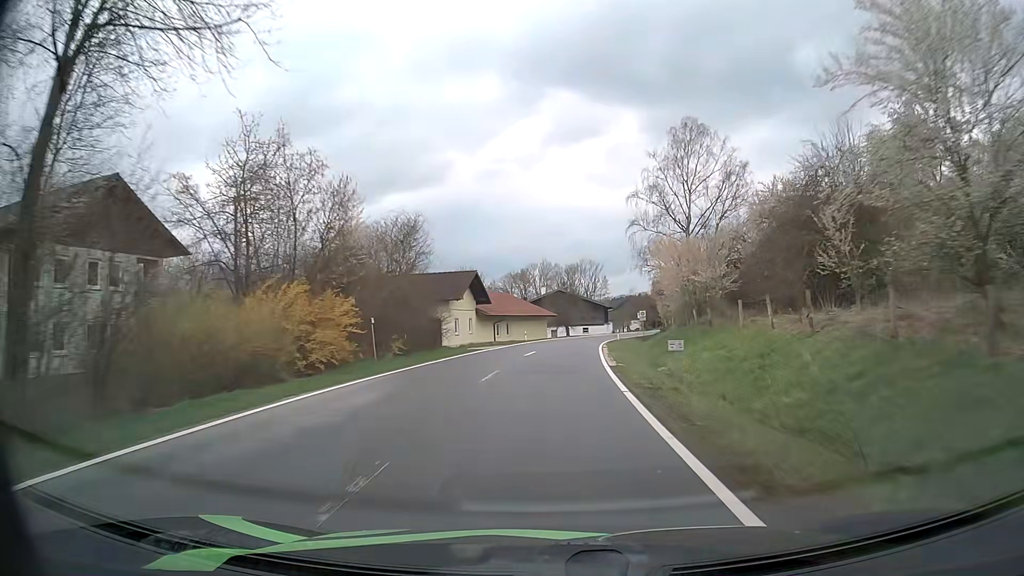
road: tertiary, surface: asphalt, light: Day
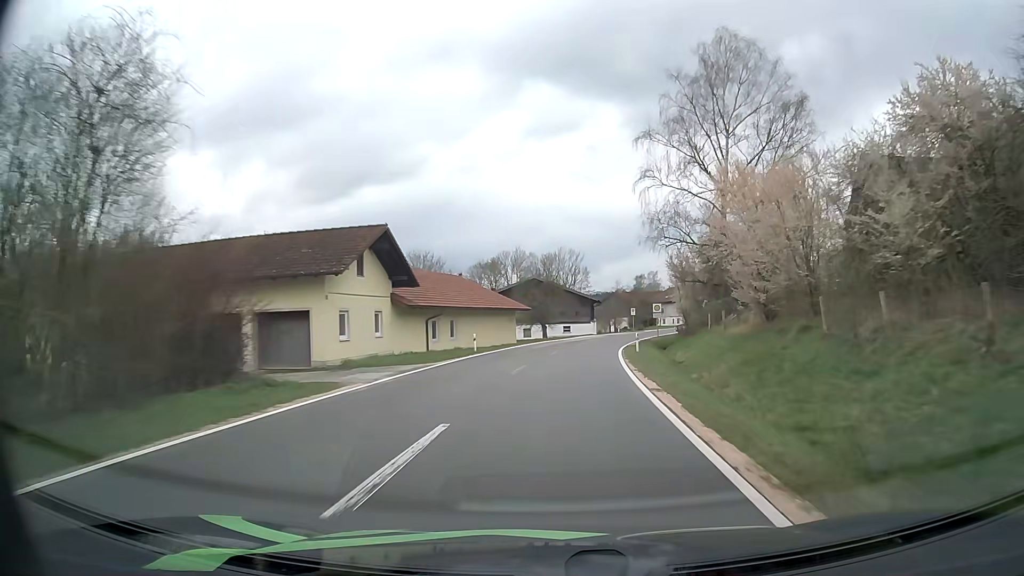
(+0.3, +22.2) m; +2°
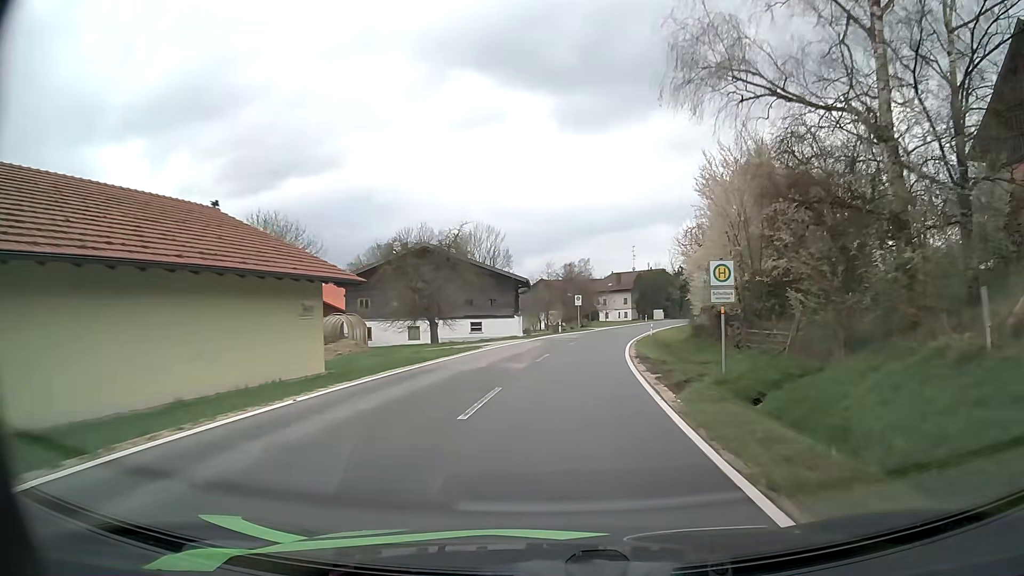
(+1.8, +31.5) m; +7°
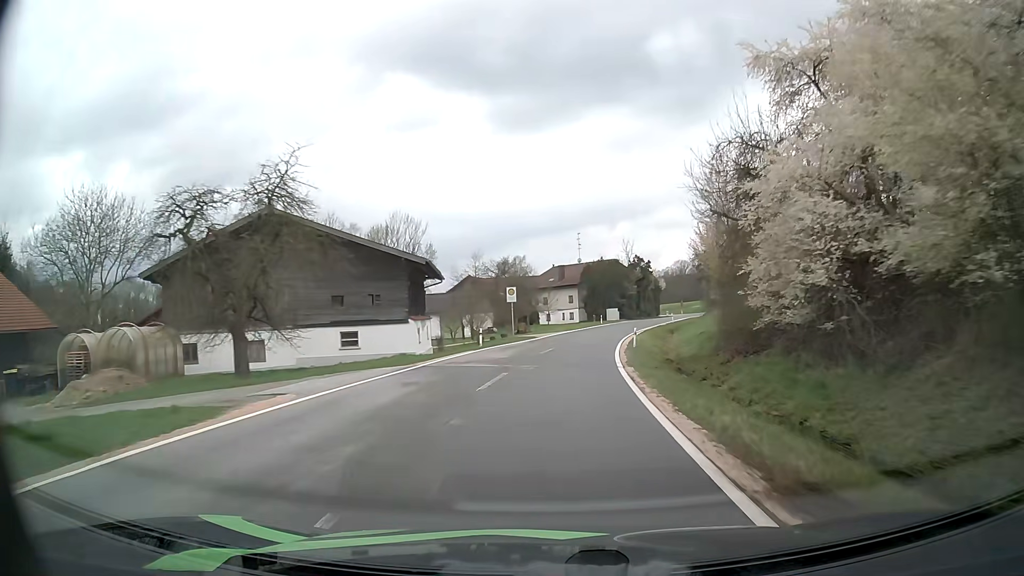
(+1.0, +20.3) m; +5°
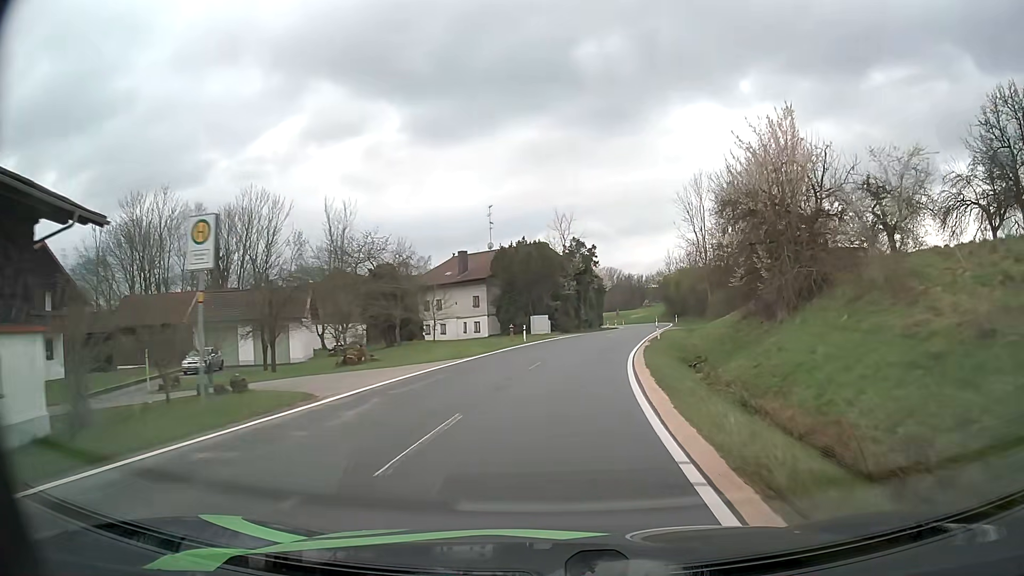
(+2.0, +31.3) m; +7°
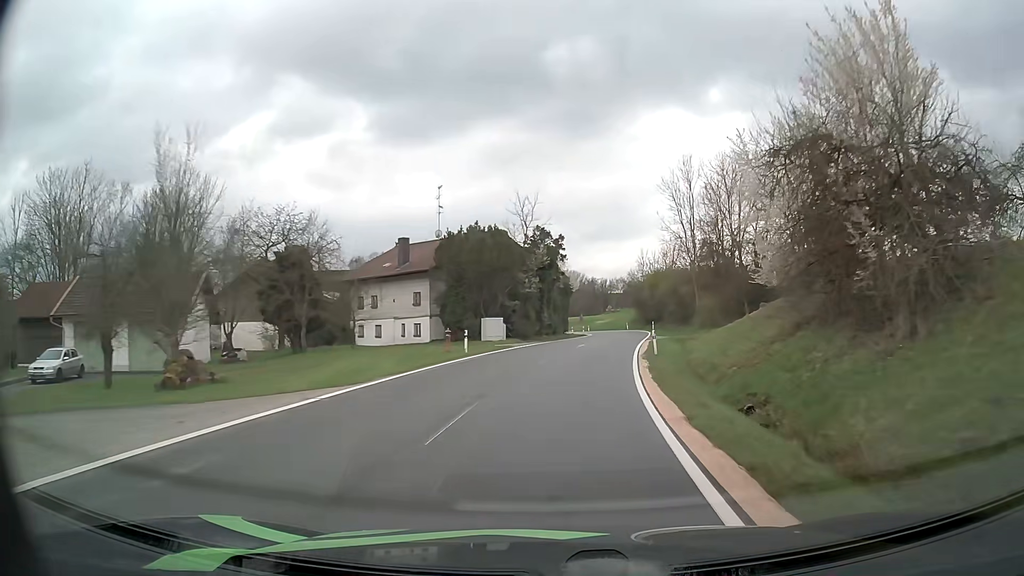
(+0.3, +10.8) m; +3°
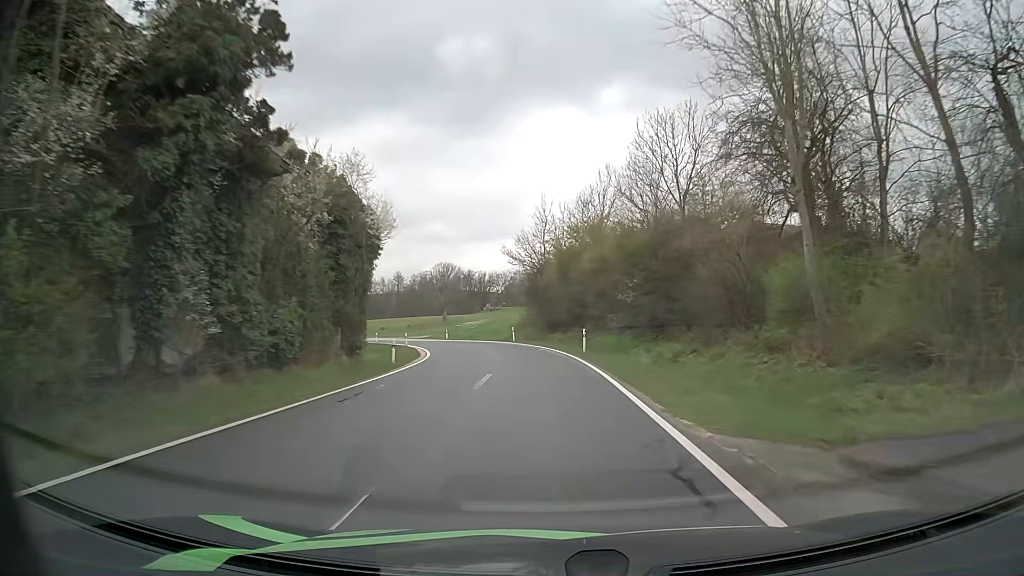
(+4.4, +41.8) m; +11°
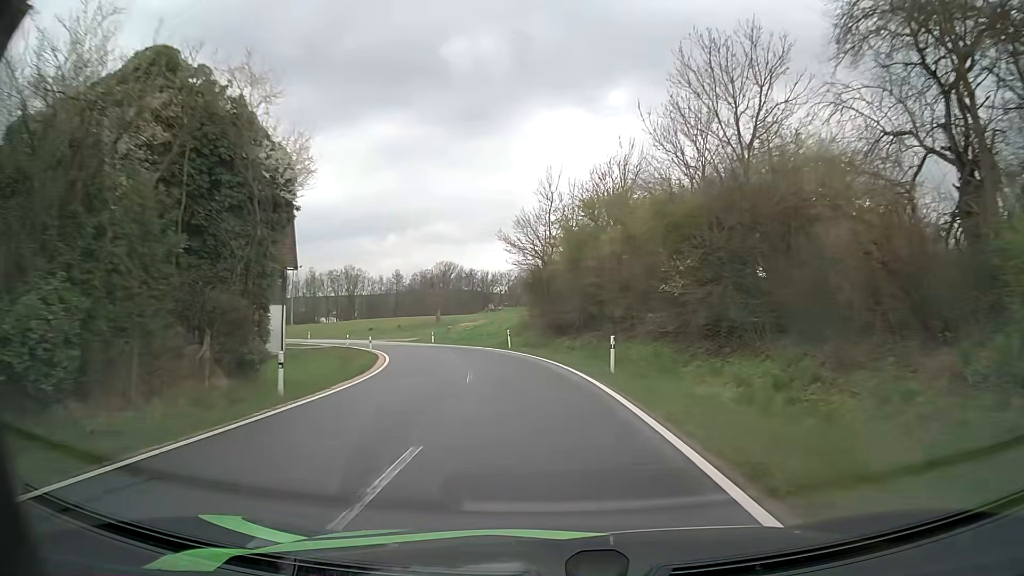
(0.0, +10.1) m; 0°
(0, +10) (-1, +20) (-3, +30) (-5, +39) (-9, +49) (-13, +58) (-19, +66) (-25, +74) (-32, +81) (-39, +88) m
